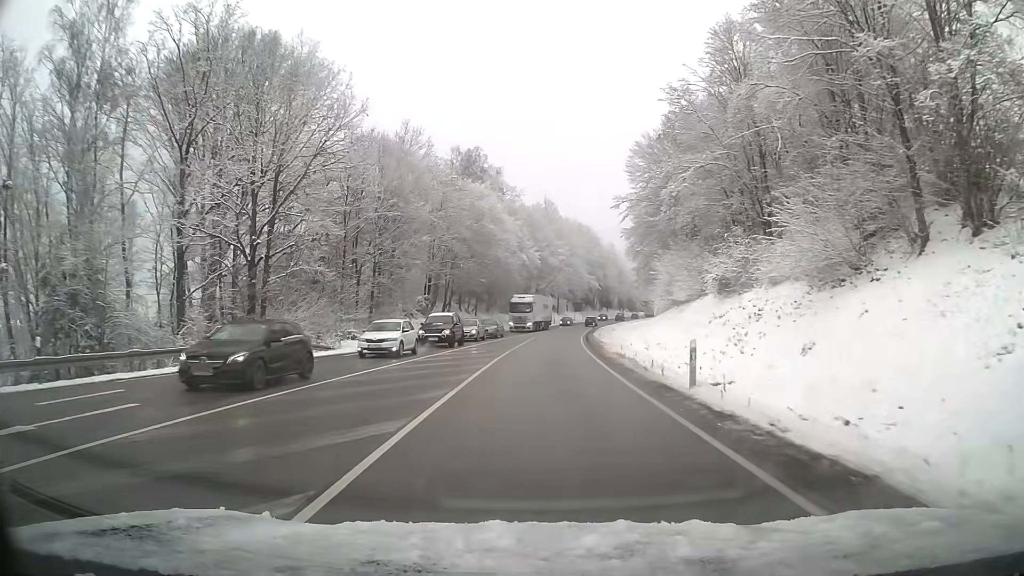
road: primary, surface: asphalt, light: Day
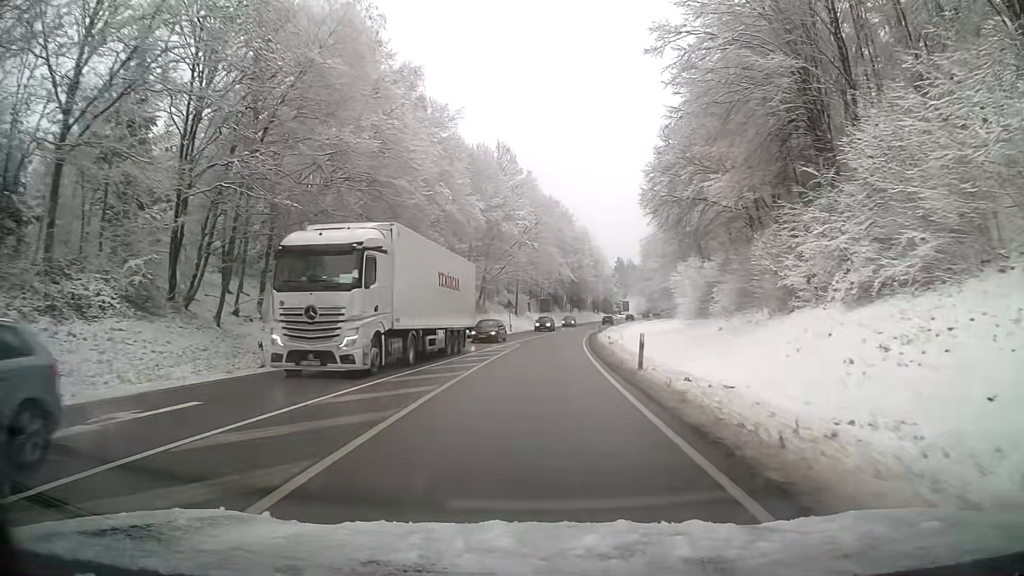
(+1.5, +45.5) m; +4°
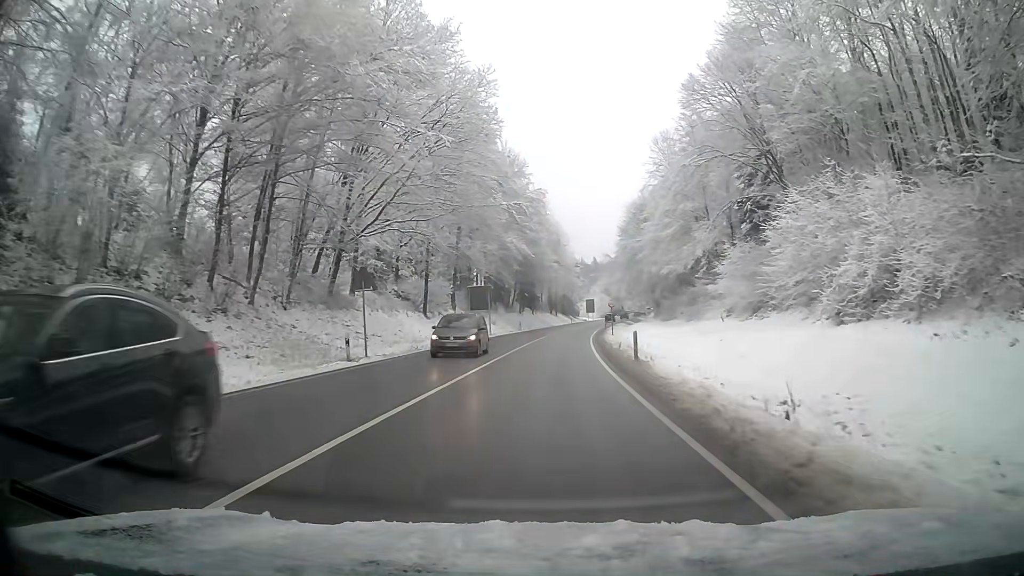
(+1.8, +47.4) m; +5°
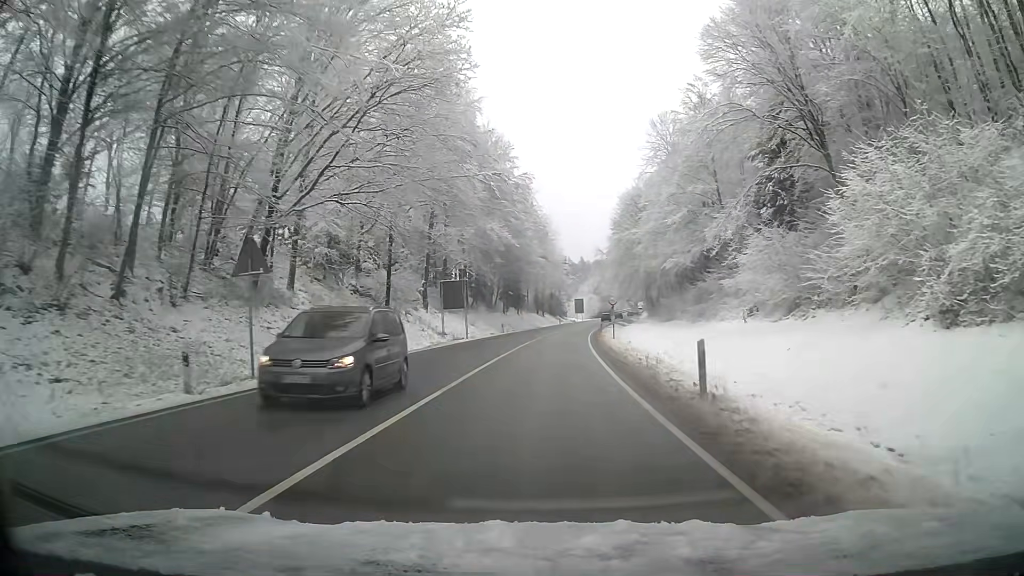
(+0.1, +9.8) m; +1°
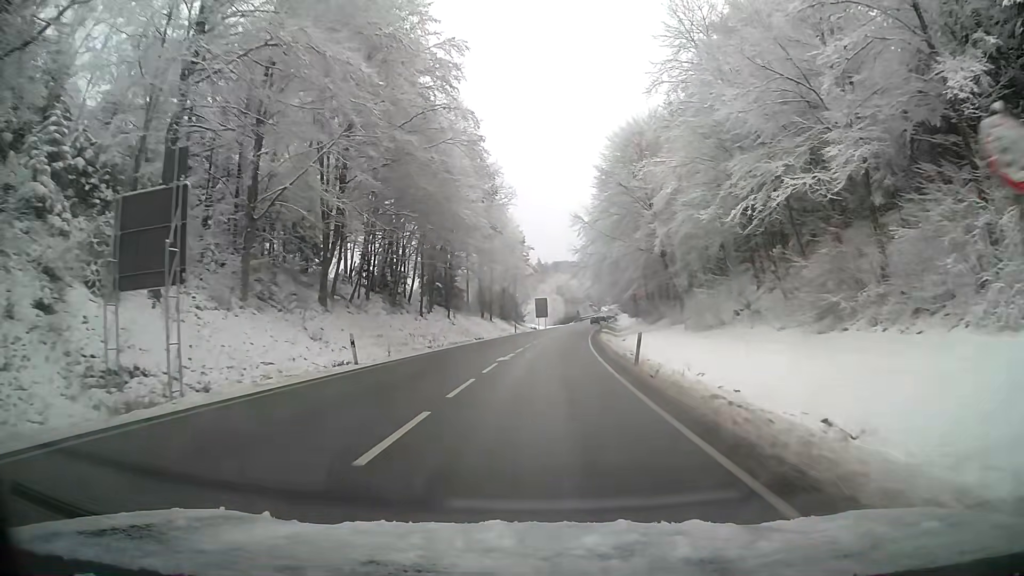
(+1.3, +40.5) m; +4°
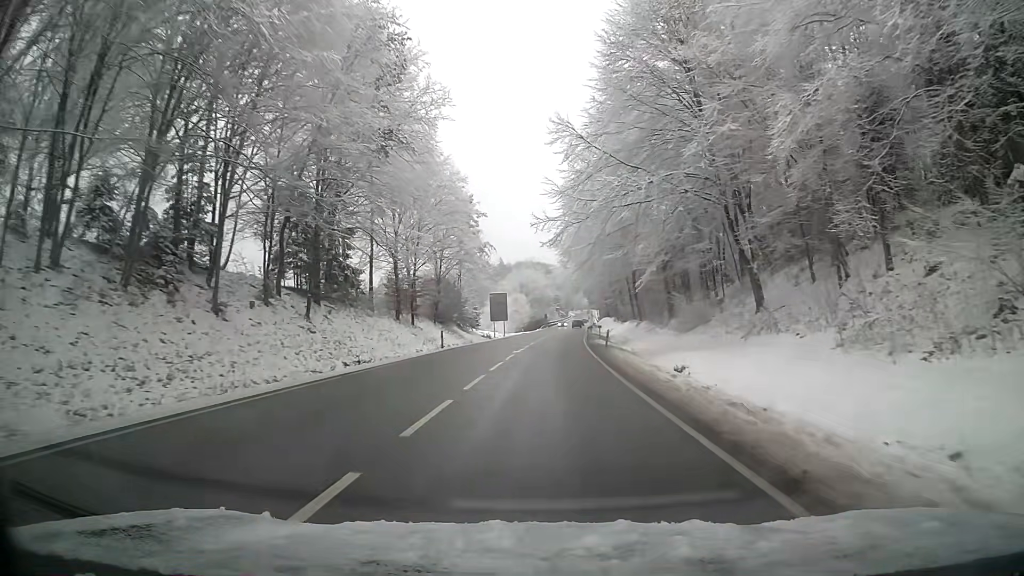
(+0.7, +34.4) m; +2°
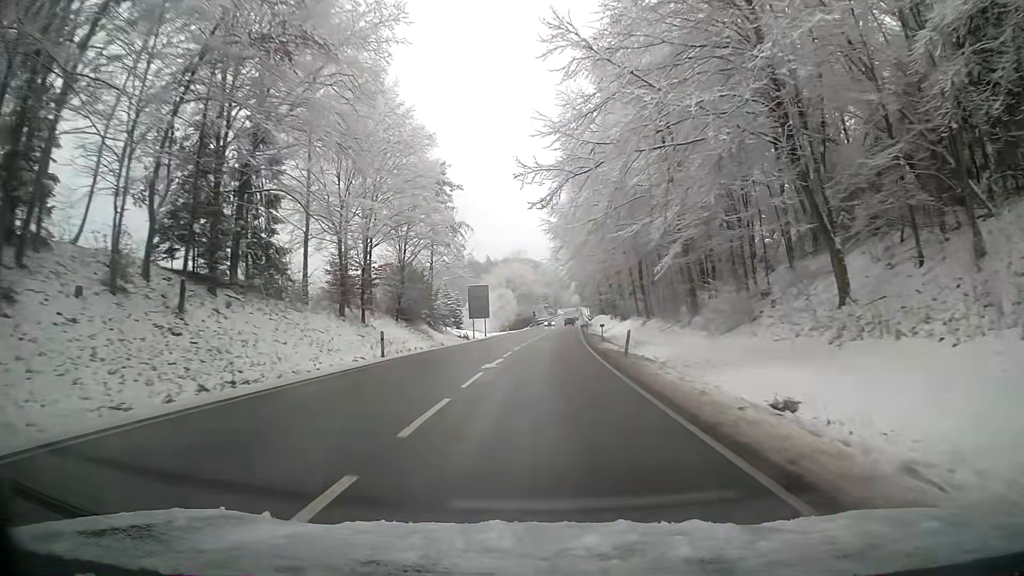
(0.0, +12.3) m; 0°
